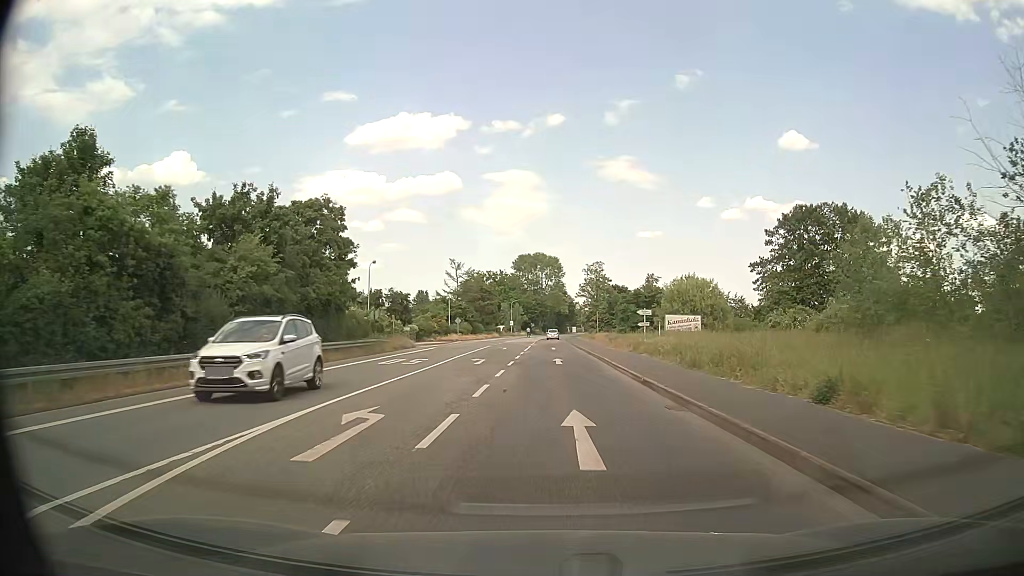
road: secondary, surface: asphalt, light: Day
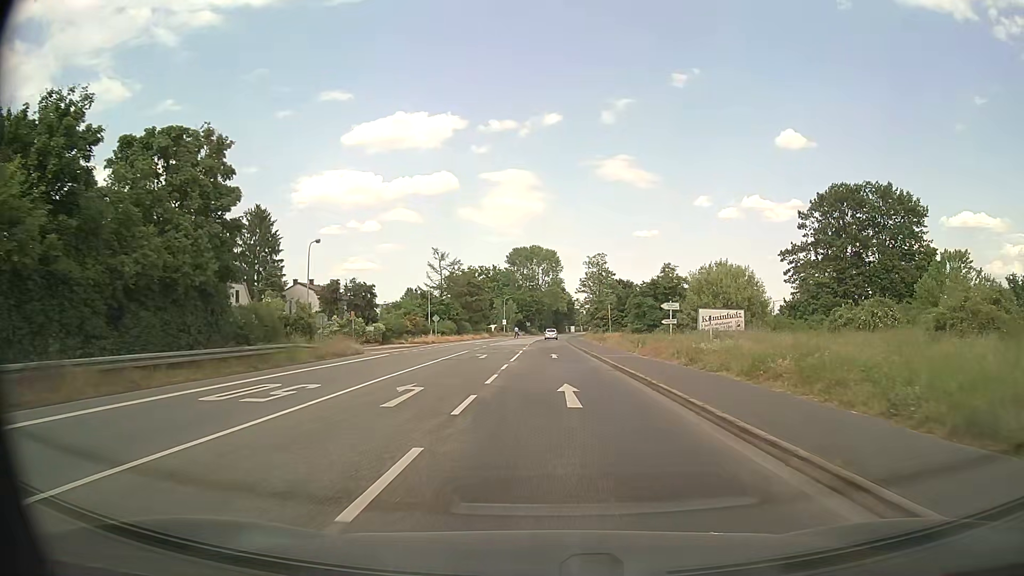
(+0.1, +15.0) m; +1°
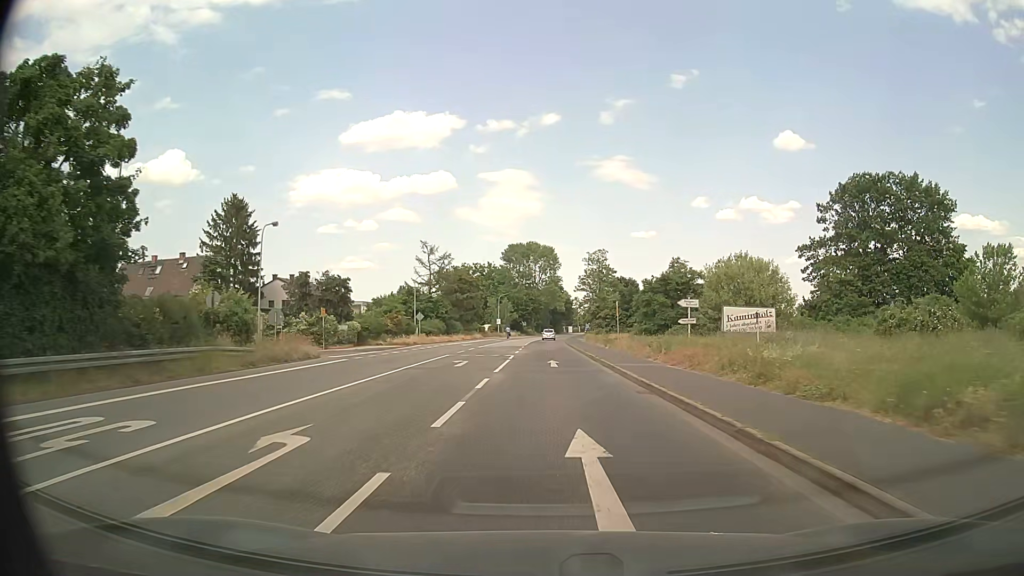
(0.0, +7.5) m; 0°
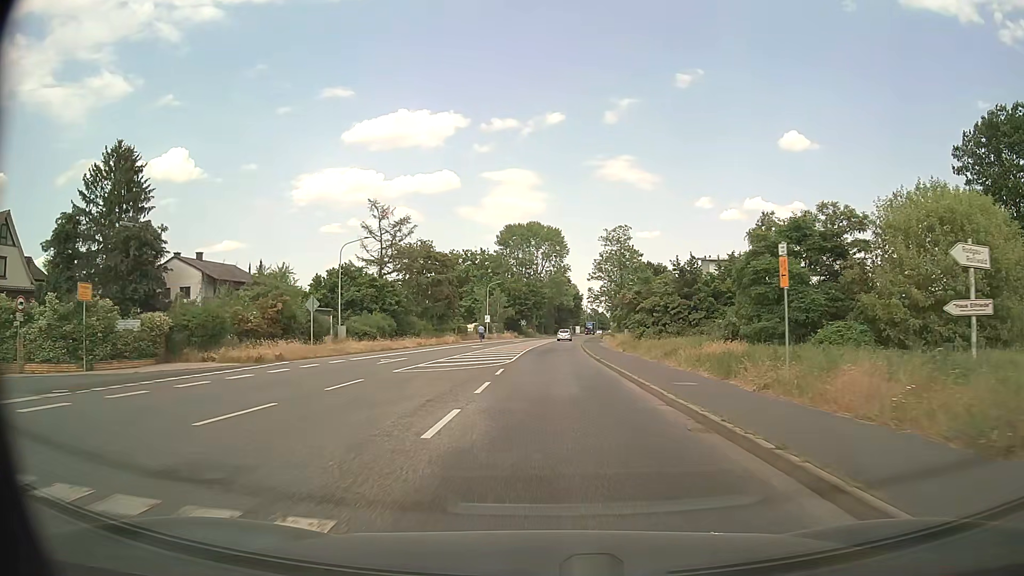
(-0.1, +30.3) m; 0°
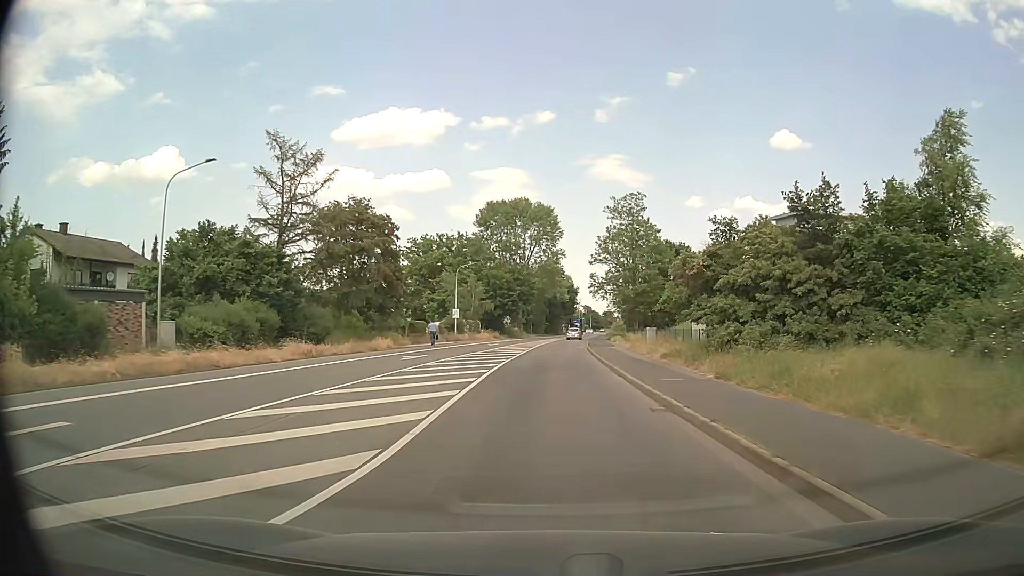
(+0.1, +23.1) m; +1°
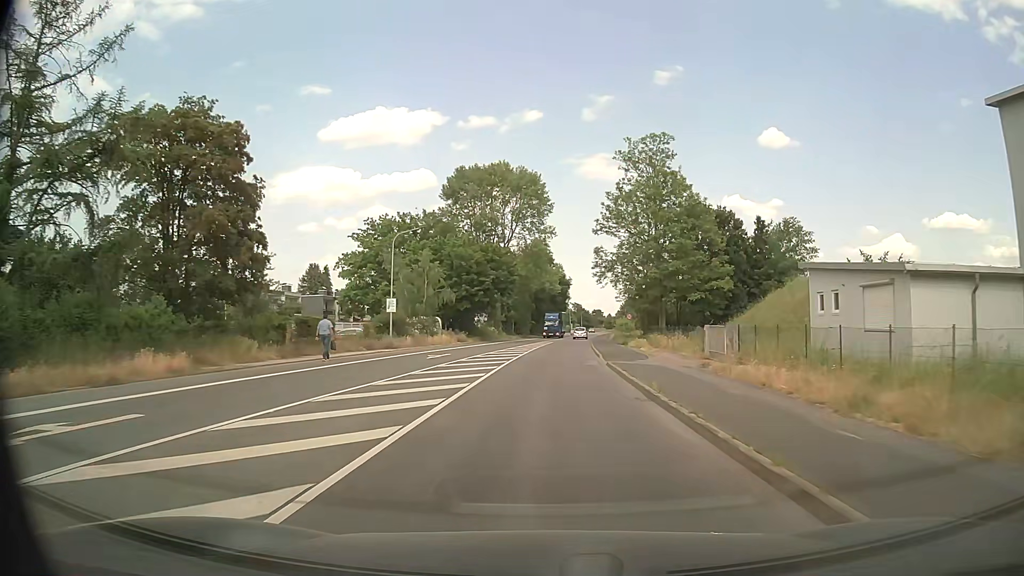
(+0.3, +23.5) m; +1°
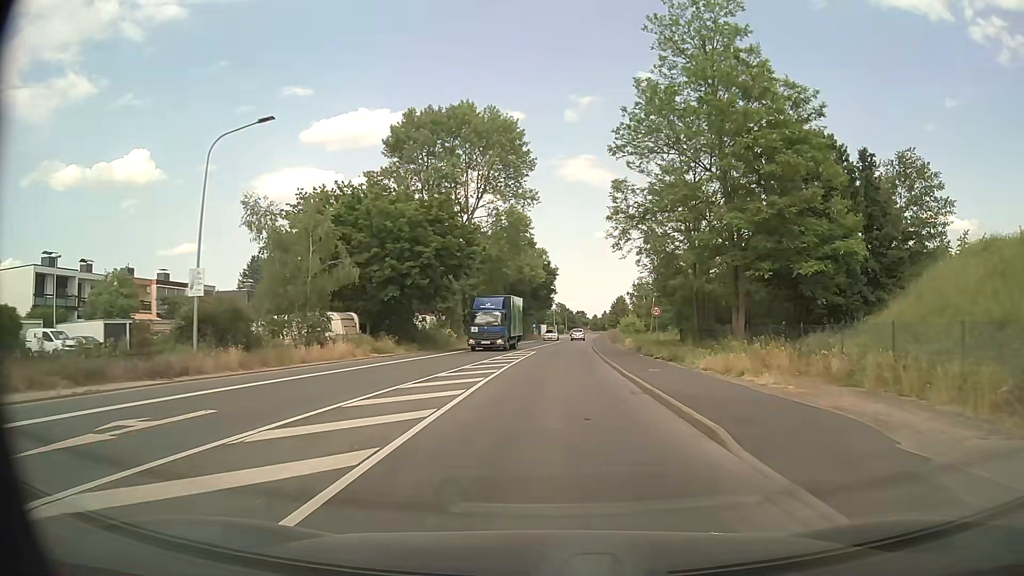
(+0.2, +23.8) m; +2°
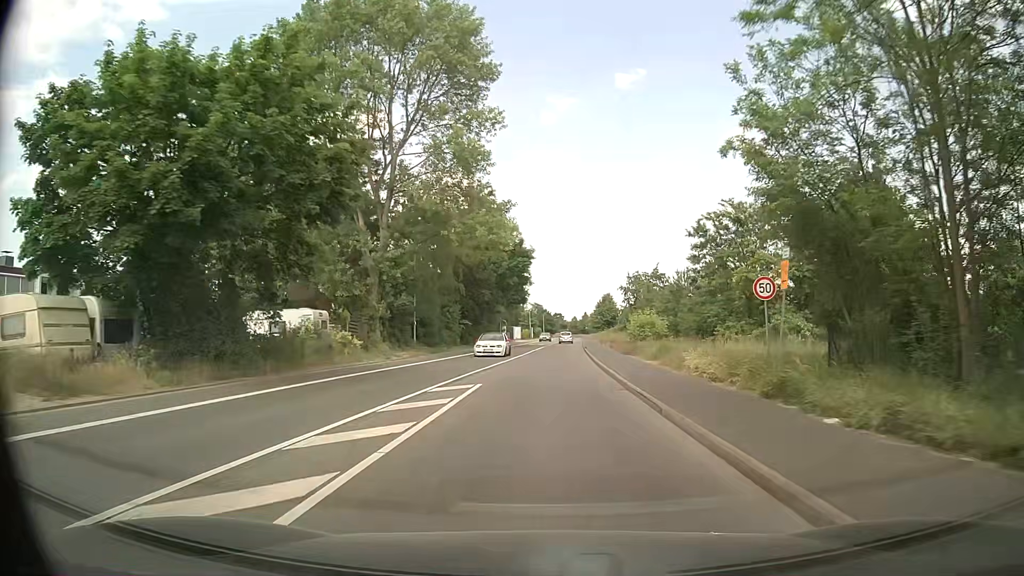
(+0.4, +23.6) m; +2°
(0, +10) (0, +20) (0, +30) (+1, +40) (+1, +50) (+1, +60) (+2, +70) (+2, +80) (+3, +90) (+4, +100) m
